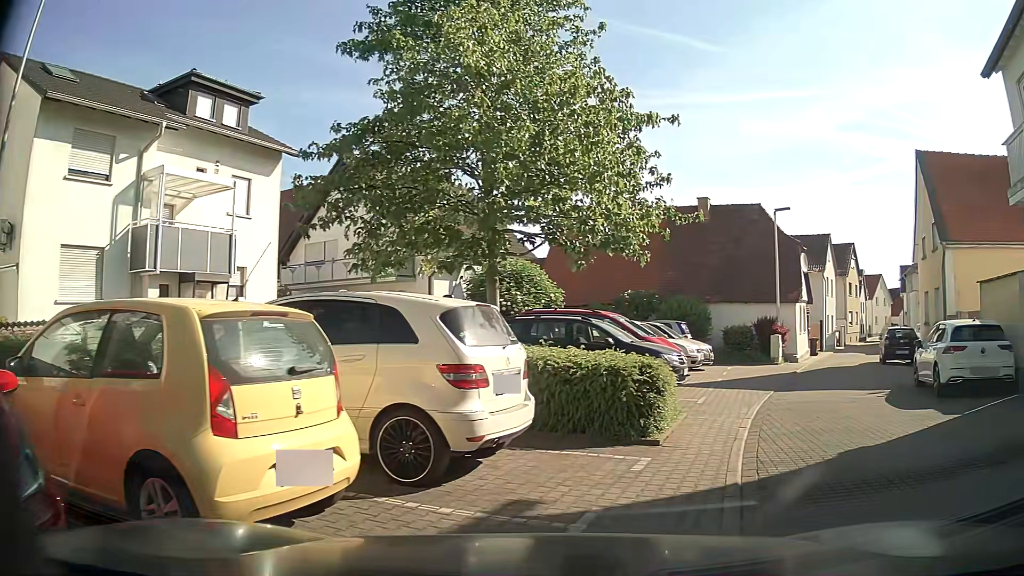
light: Day
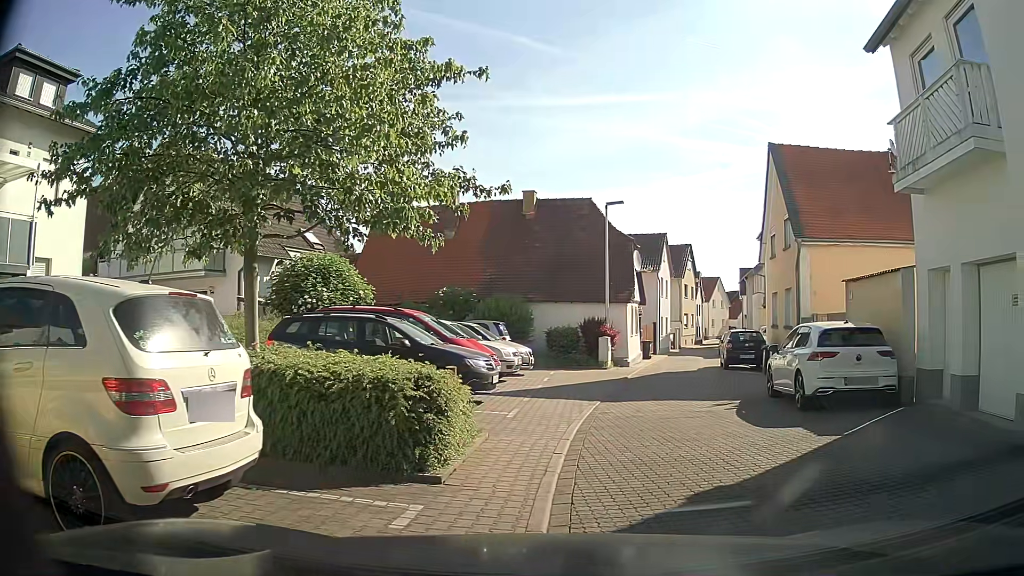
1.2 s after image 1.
(+0.3, +1.9) m; +13°
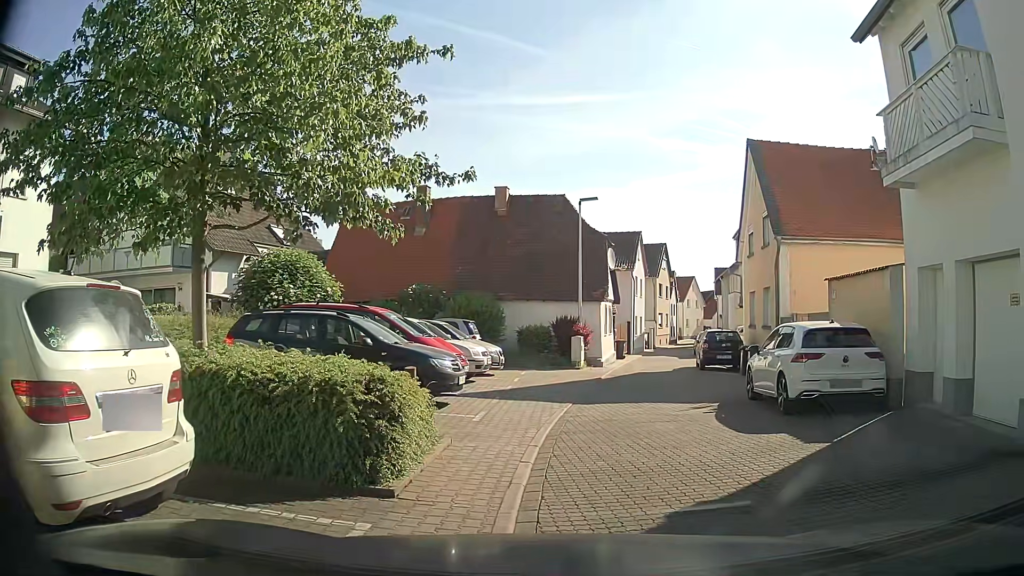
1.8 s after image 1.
(0.0, +0.5) m; 0°
